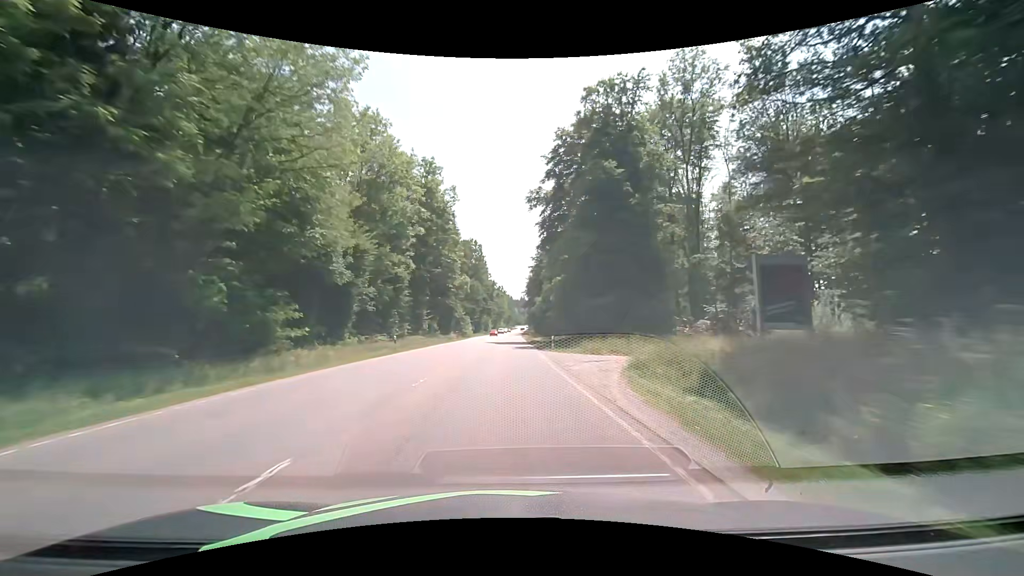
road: secondary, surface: asphalt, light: Day
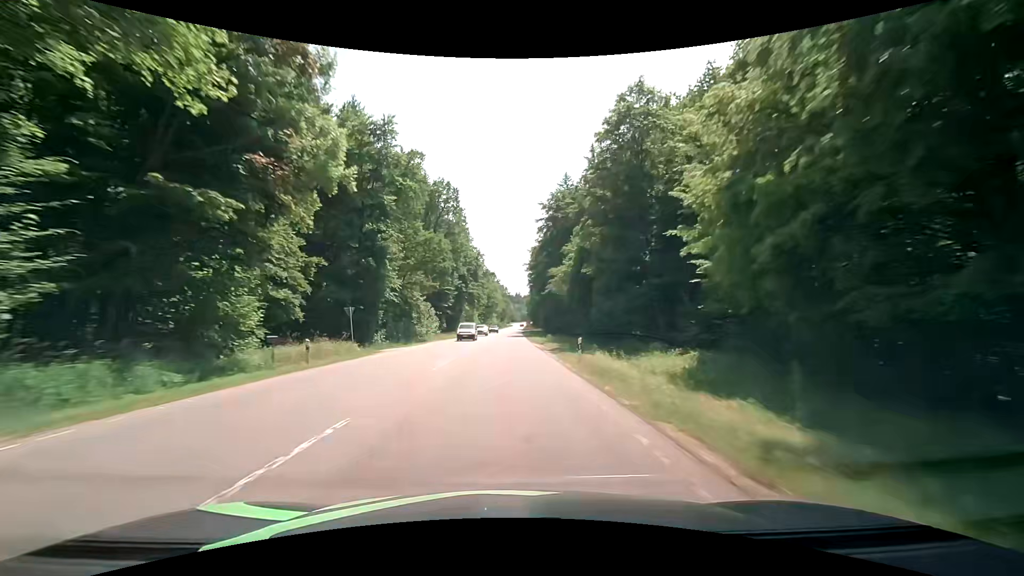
(+1.1, +56.7) m; +1°
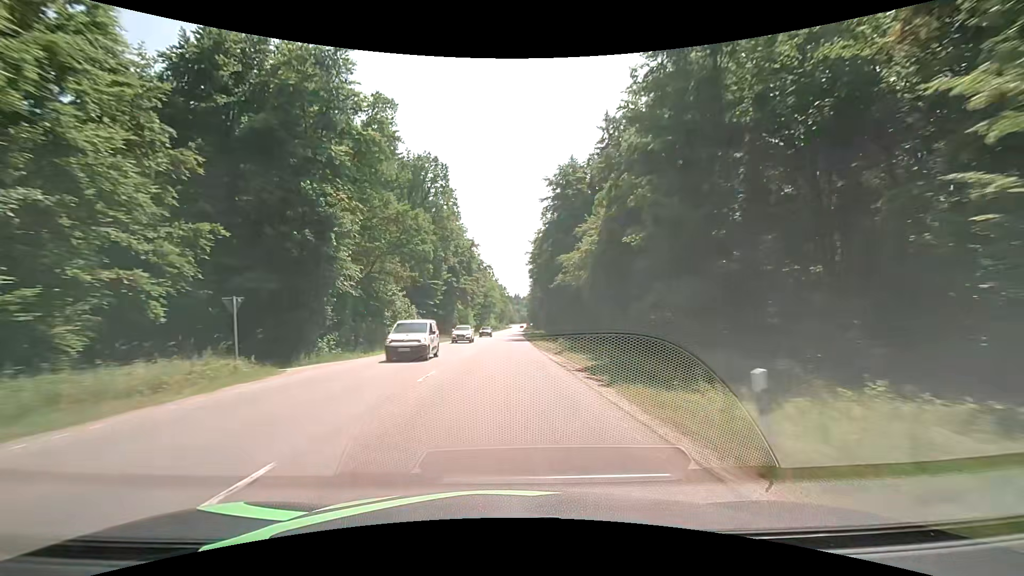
(+0.1, +14.2) m; 0°
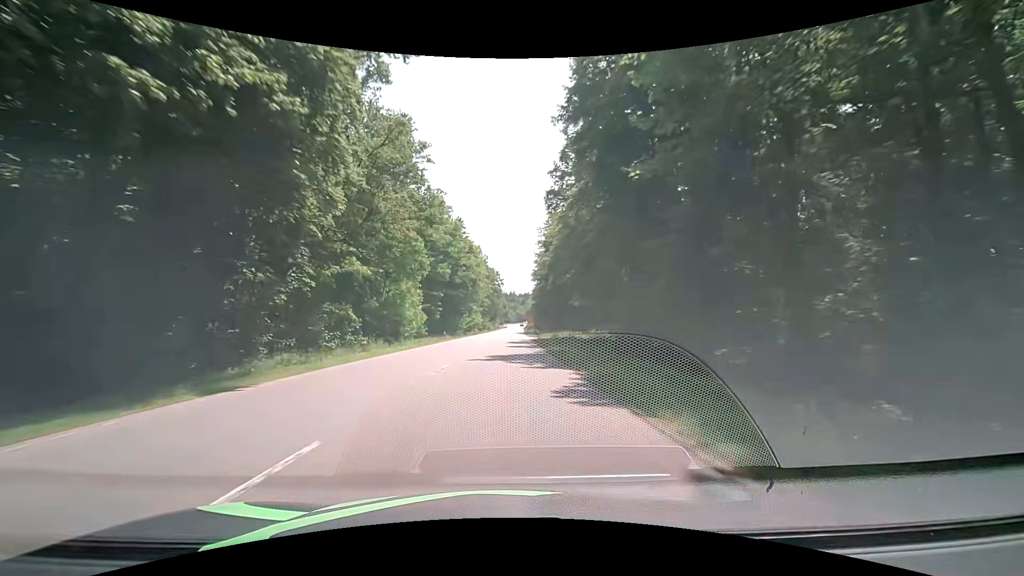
(+0.9, +70.8) m; +1°
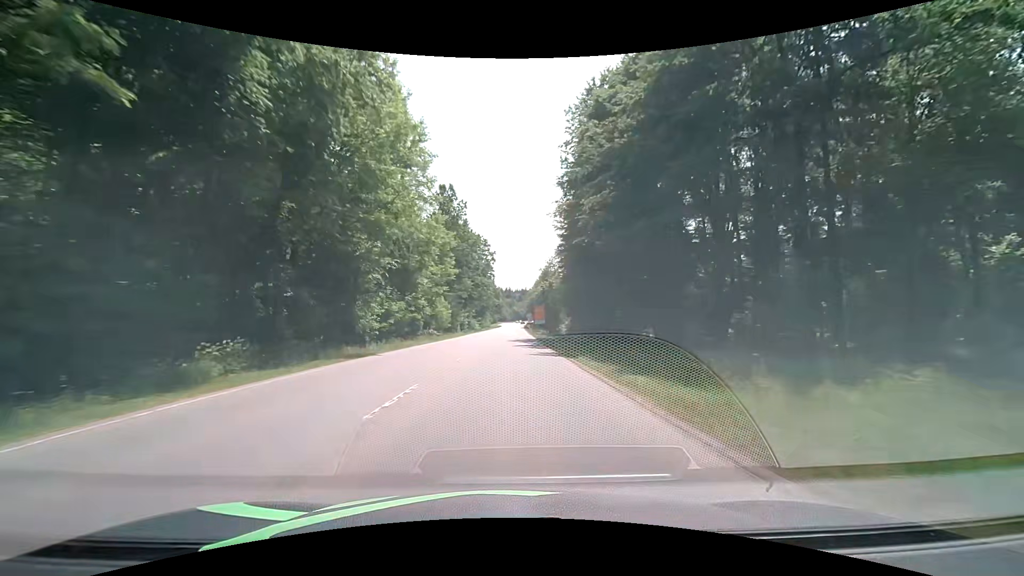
(+0.1, +67.2) m; 0°
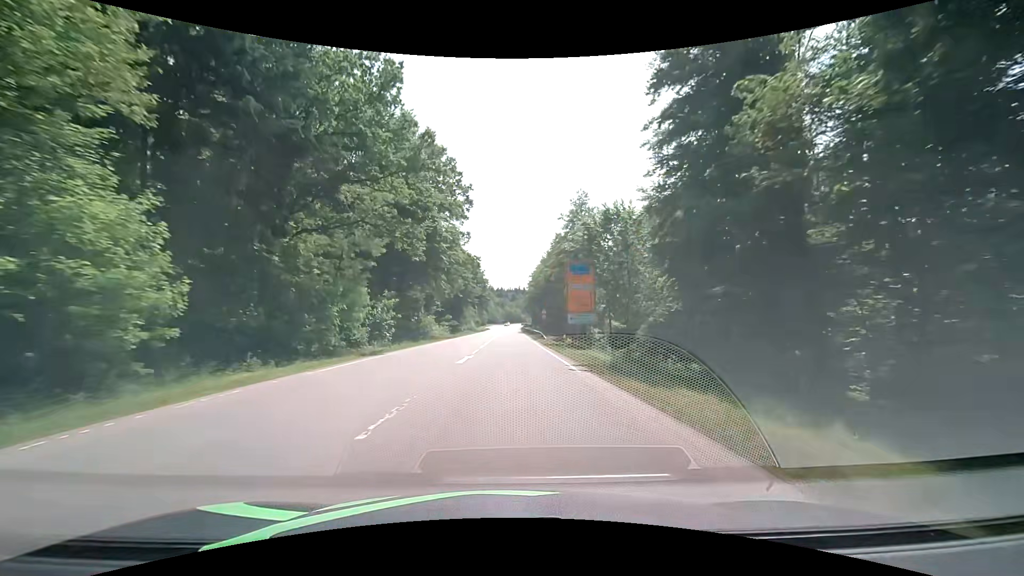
(+0.6, +60.6) m; +2°
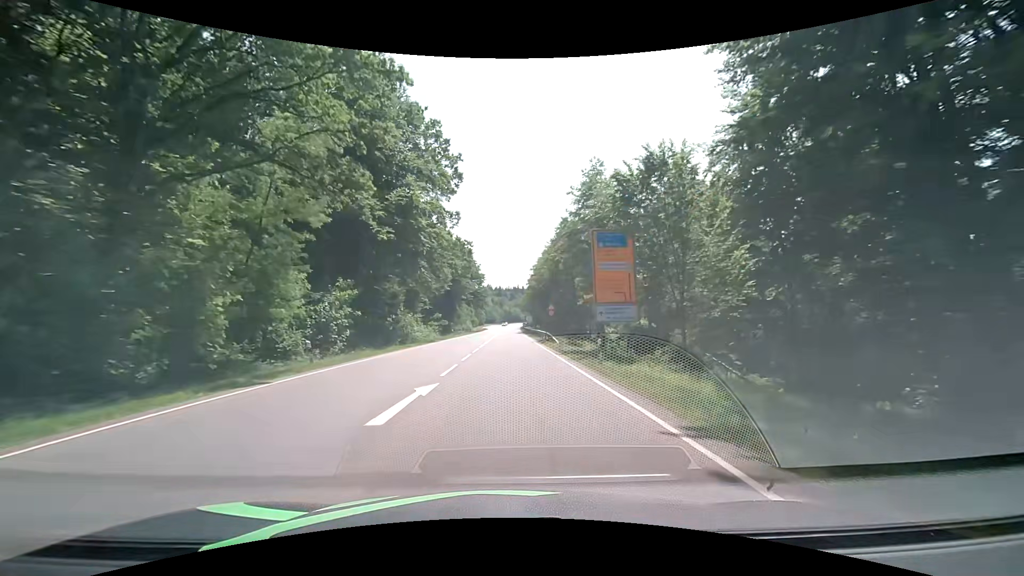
(-0.1, +11.4) m; 0°
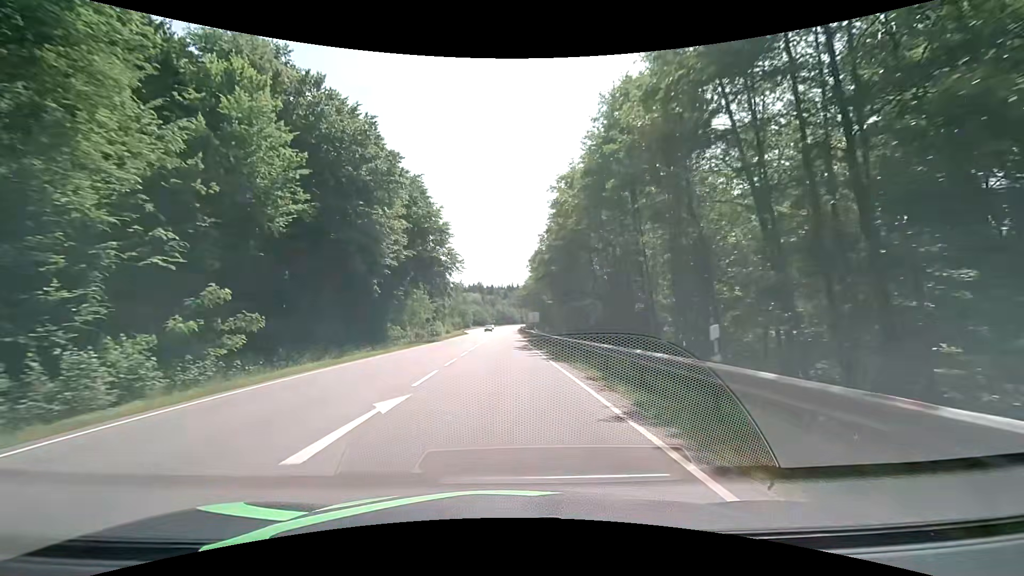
(+0.4, +55.5) m; +1°
(0, +10) (0, +20) (0, +30) (-1, +40) (-1, +50) (-1, +60) (-1, +70) (-1, +80) (-1, +90) (-1, +100) m
